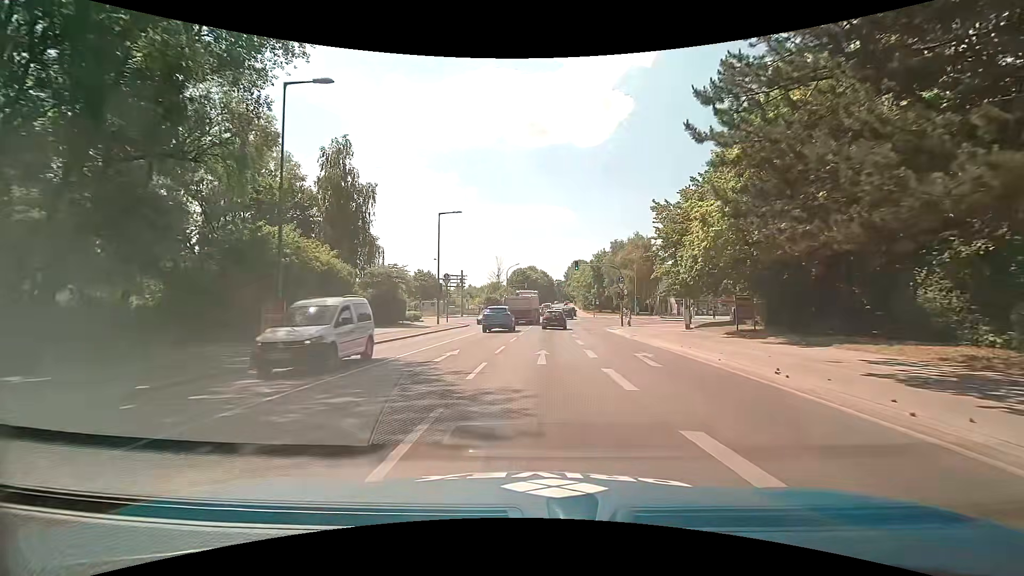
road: secondary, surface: asphalt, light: Day
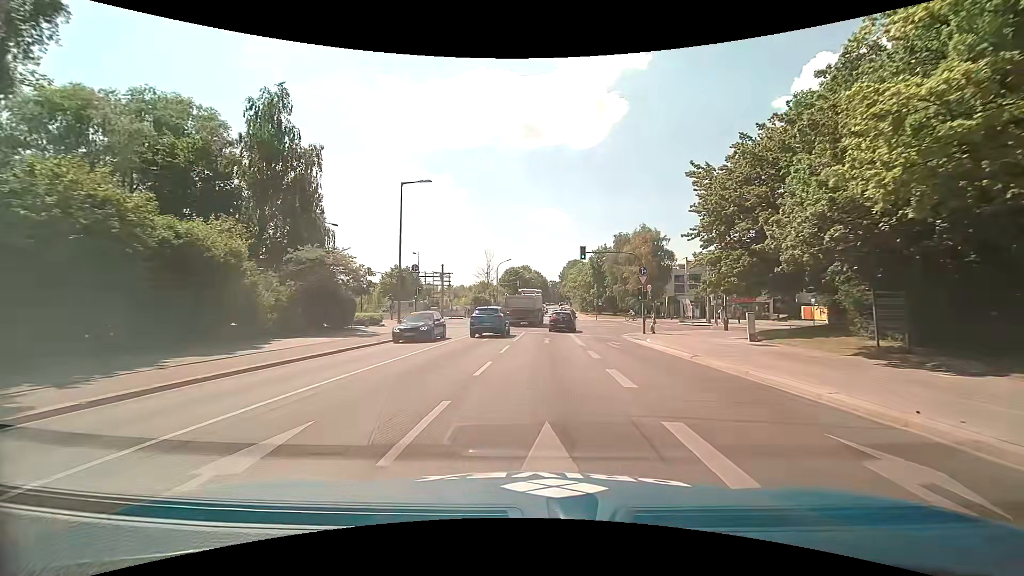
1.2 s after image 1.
(+0.1, +11.4) m; 0°
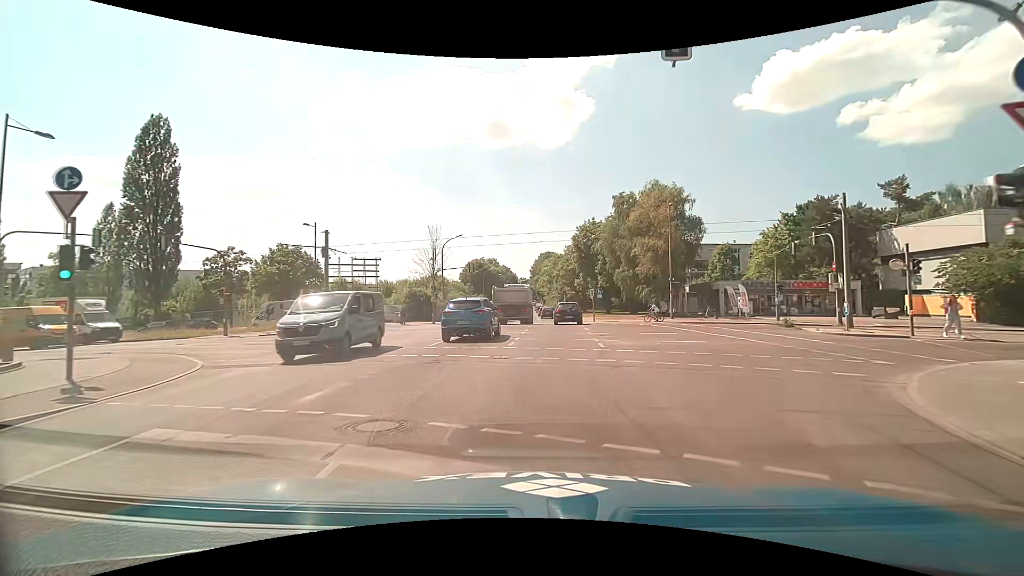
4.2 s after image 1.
(+1.0, +28.2) m; +4°
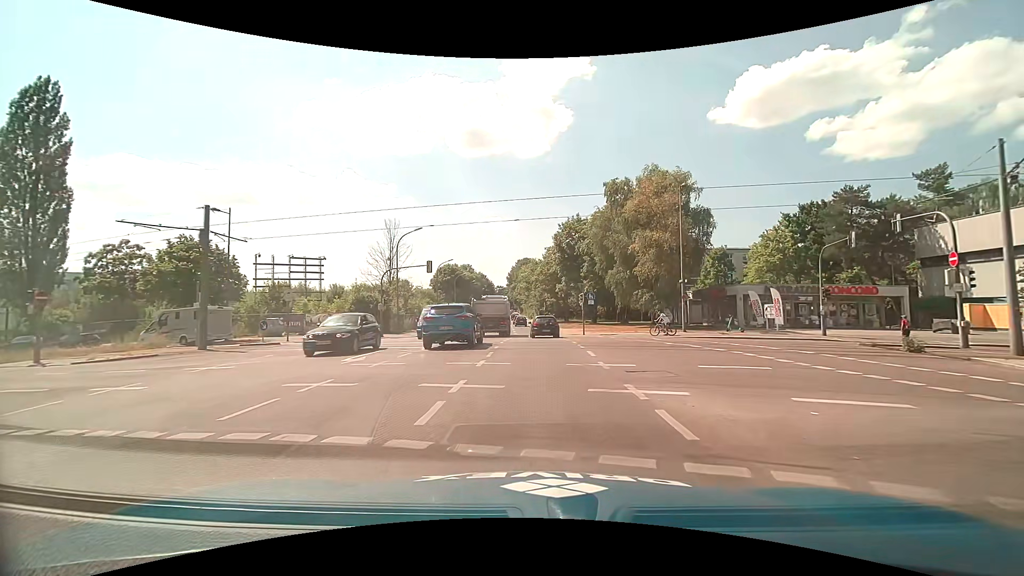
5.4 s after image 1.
(+0.2, +10.6) m; +3°
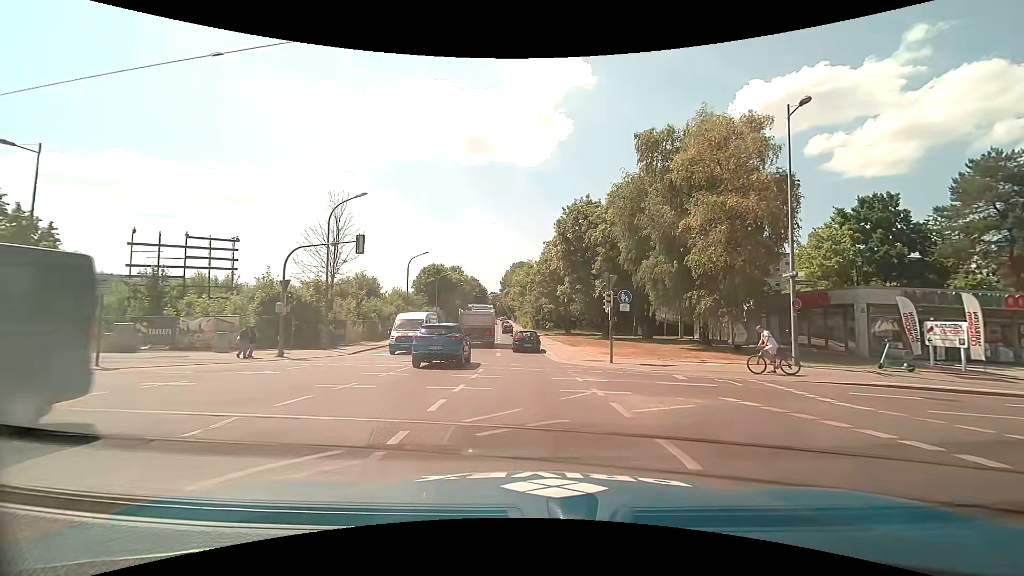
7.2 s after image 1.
(+0.1, +15.8) m; 0°
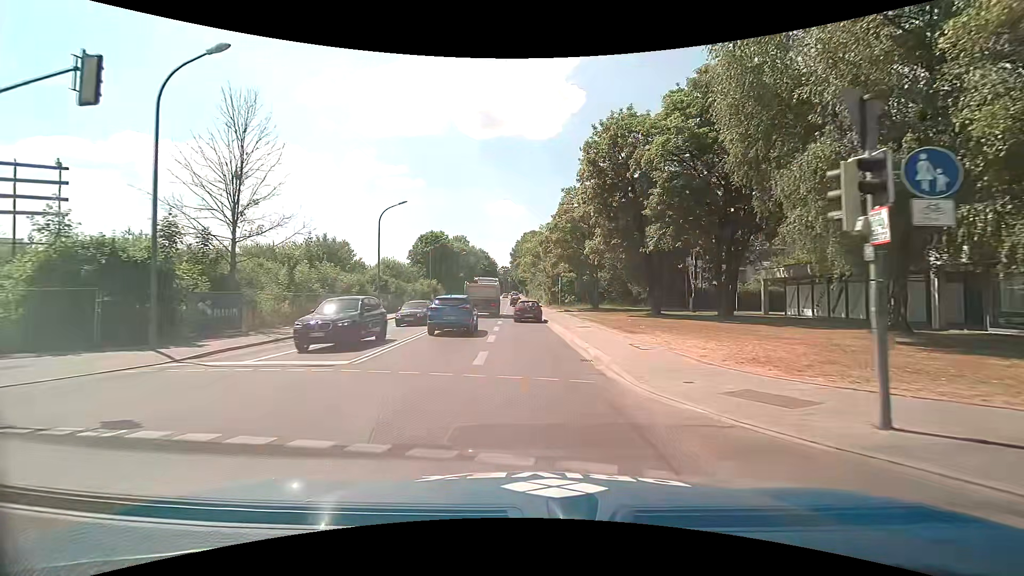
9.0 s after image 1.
(-0.2, +16.5) m; -2°
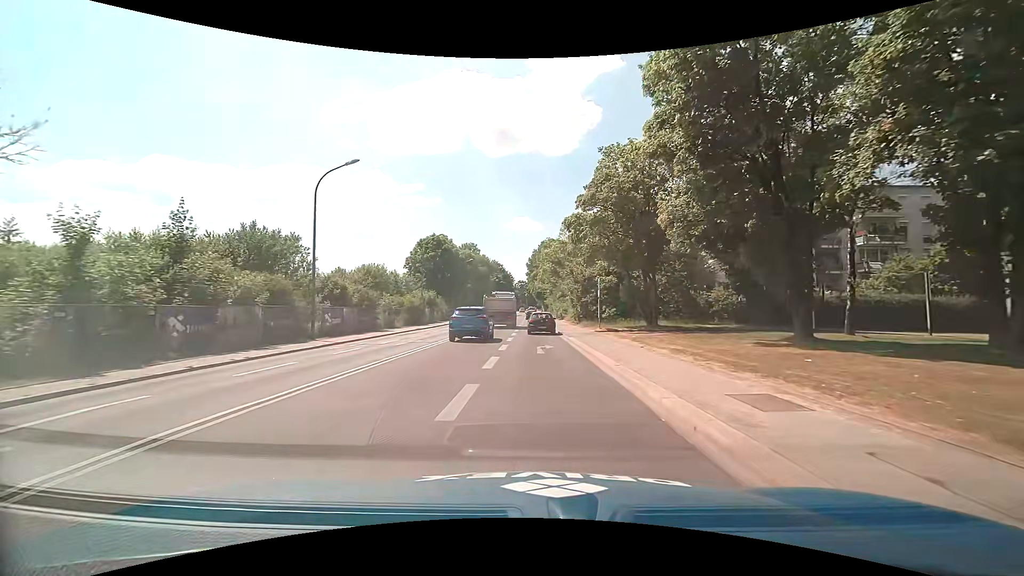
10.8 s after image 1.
(-0.2, +17.5) m; -2°
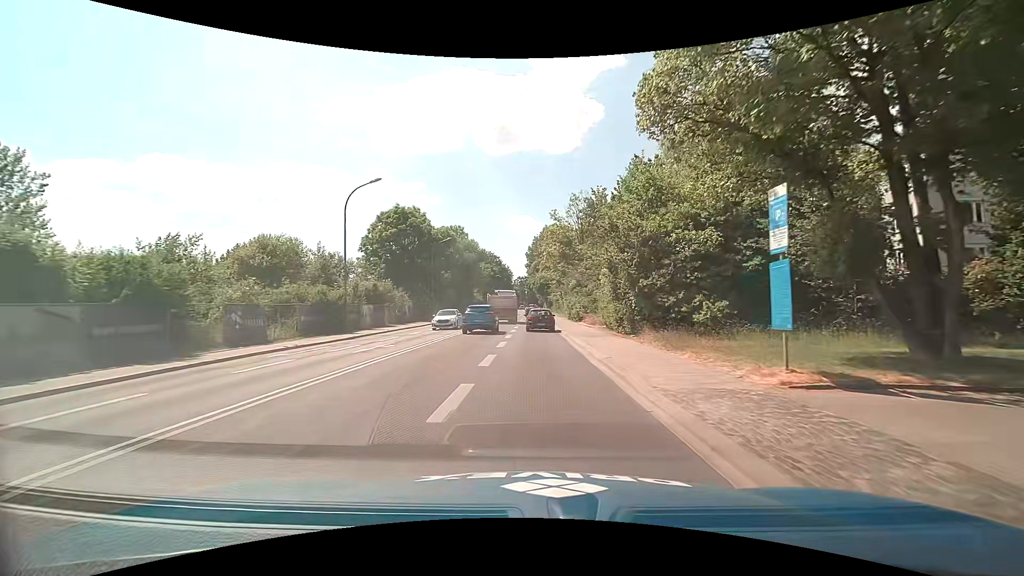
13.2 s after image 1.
(0.0, +24.0) m; 0°
(0, +10) (0, +20) (0, +30) (0, +40) (0, +50) (0, +60) (-1, +70) (-1, +80) (-1, +90) (-1, +100) m
